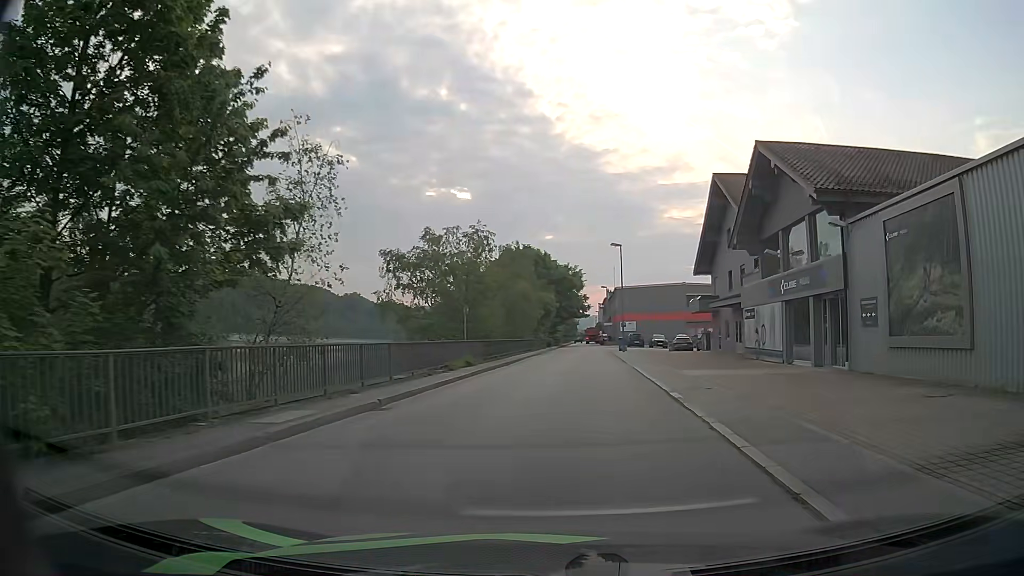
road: unclassified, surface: asphalt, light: Day
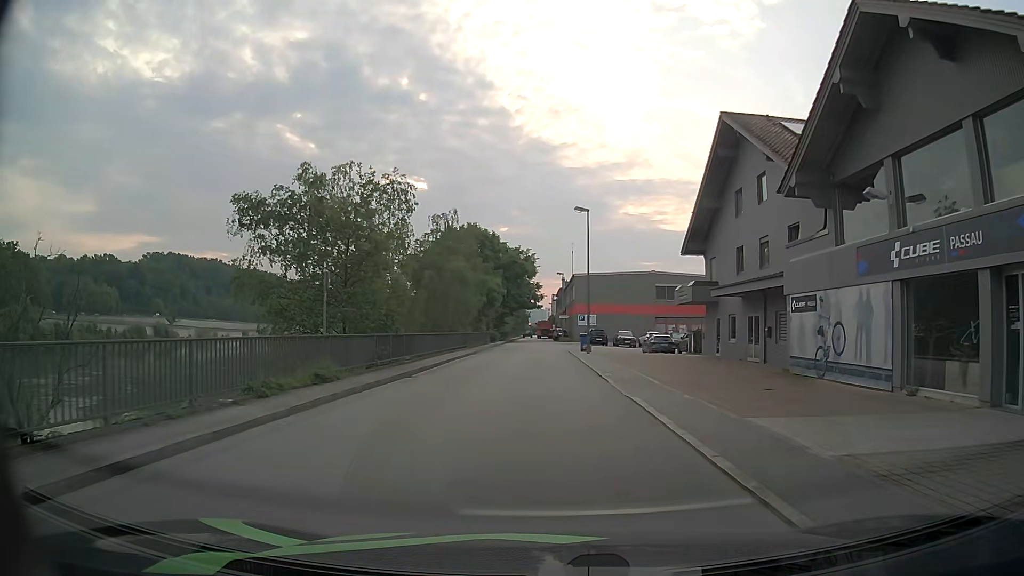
(+0.4, +12.9) m; +3°
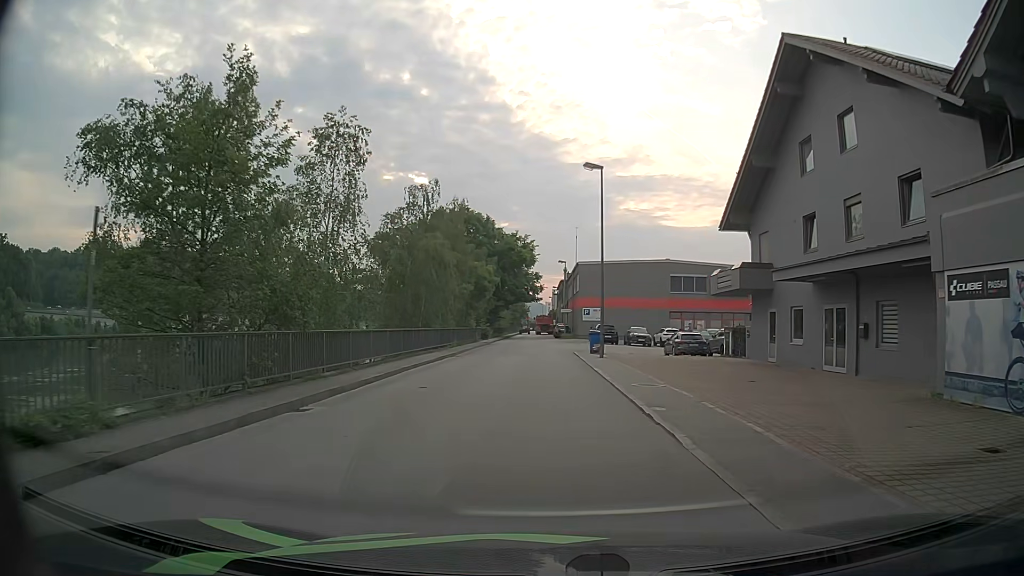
(0.0, +9.2) m; 0°
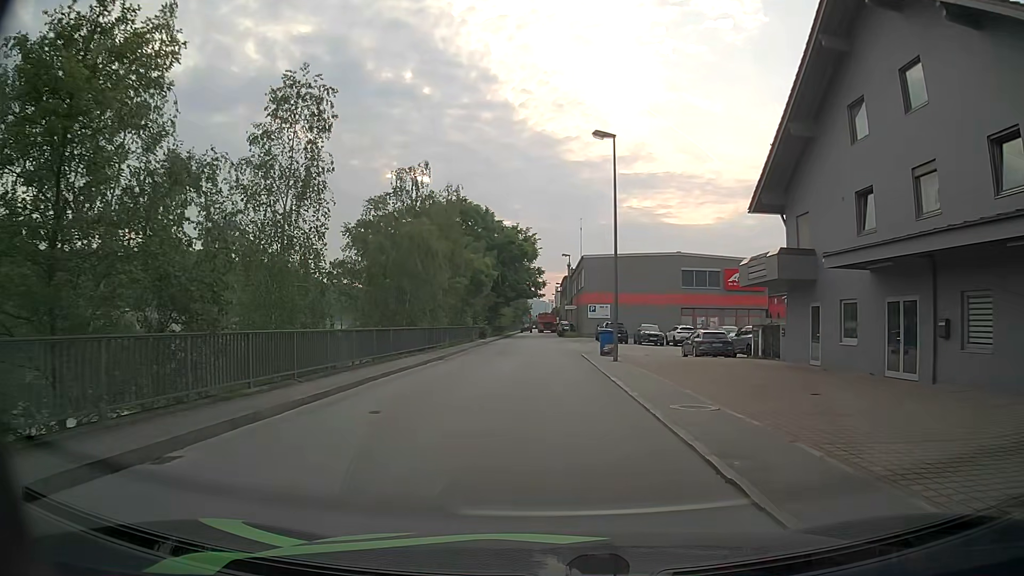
(0.0, +4.4) m; +1°
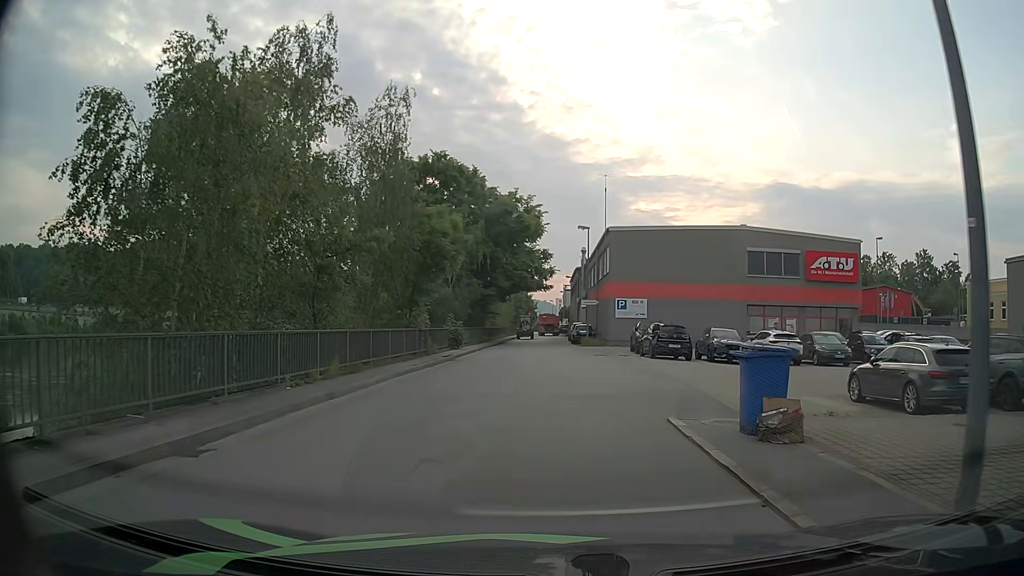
(-0.4, +19.5) m; -2°
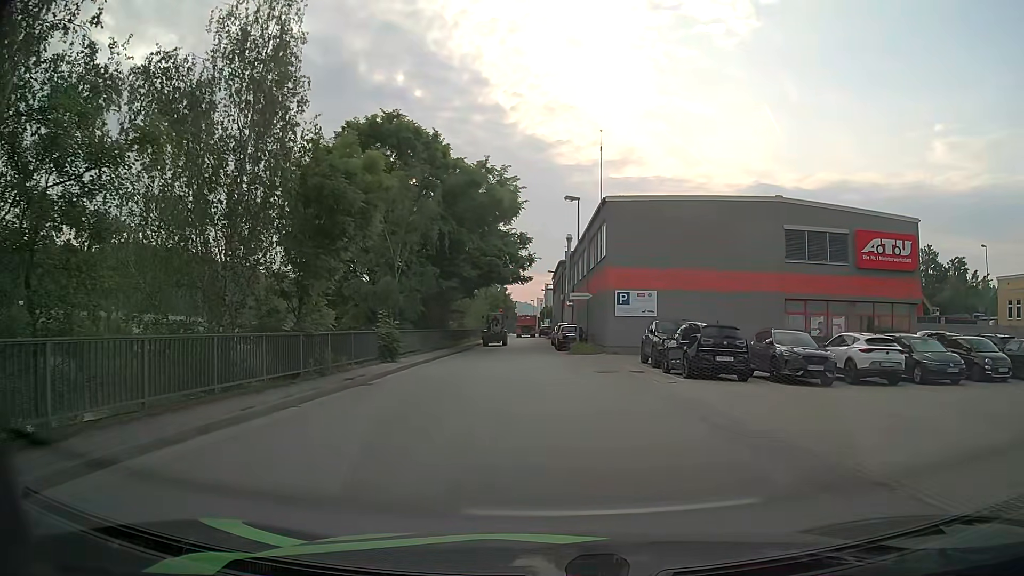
(+0.4, +10.7) m; +3°
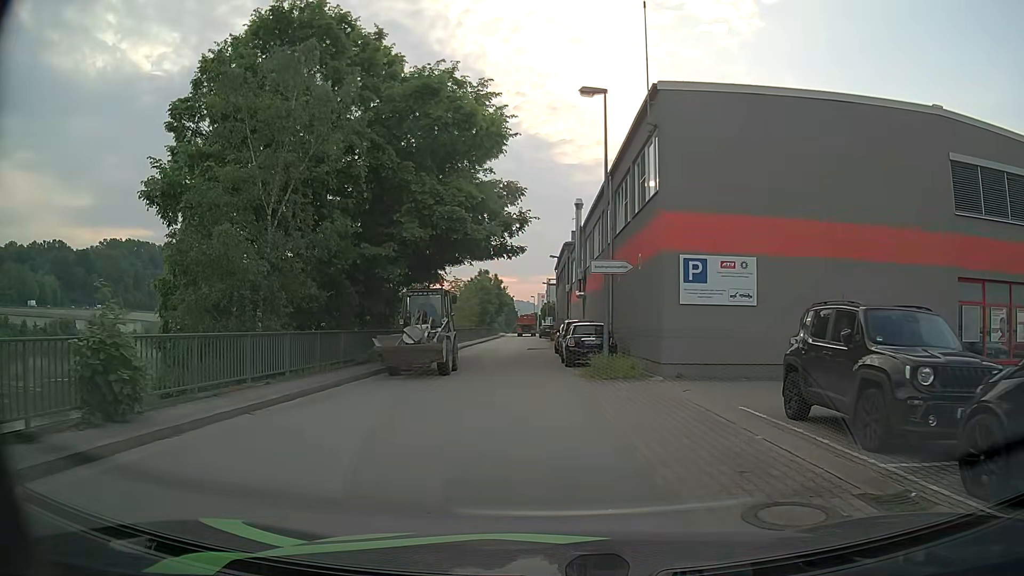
(0.0, +15.9) m; -1°
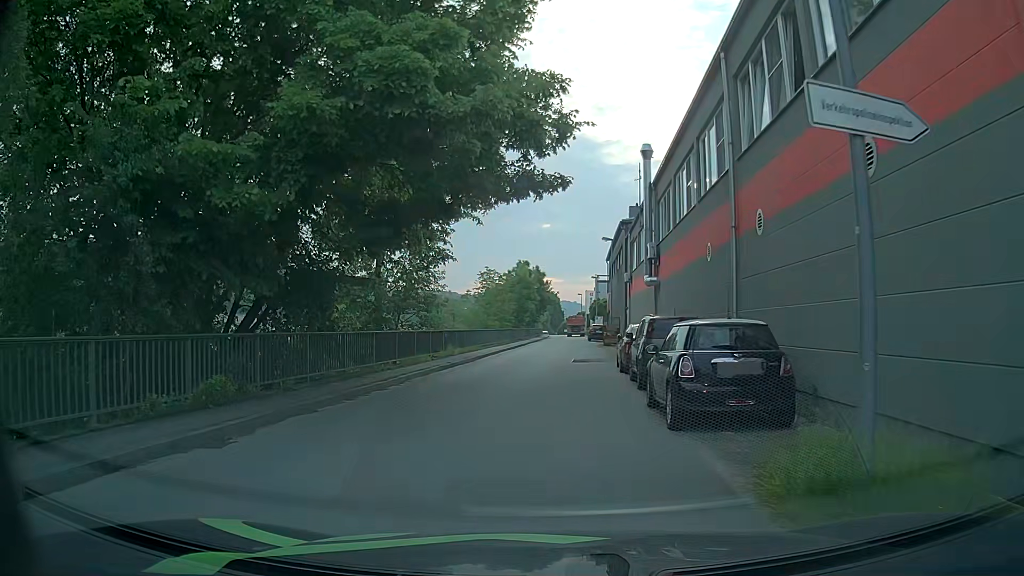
(-0.2, +13.3) m; -4°
